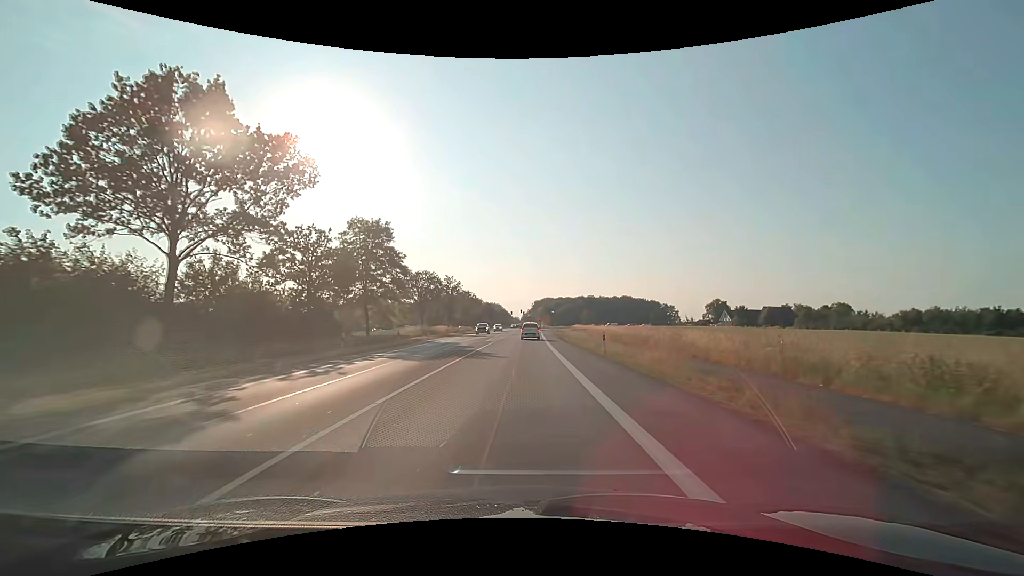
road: primary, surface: asphalt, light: Day
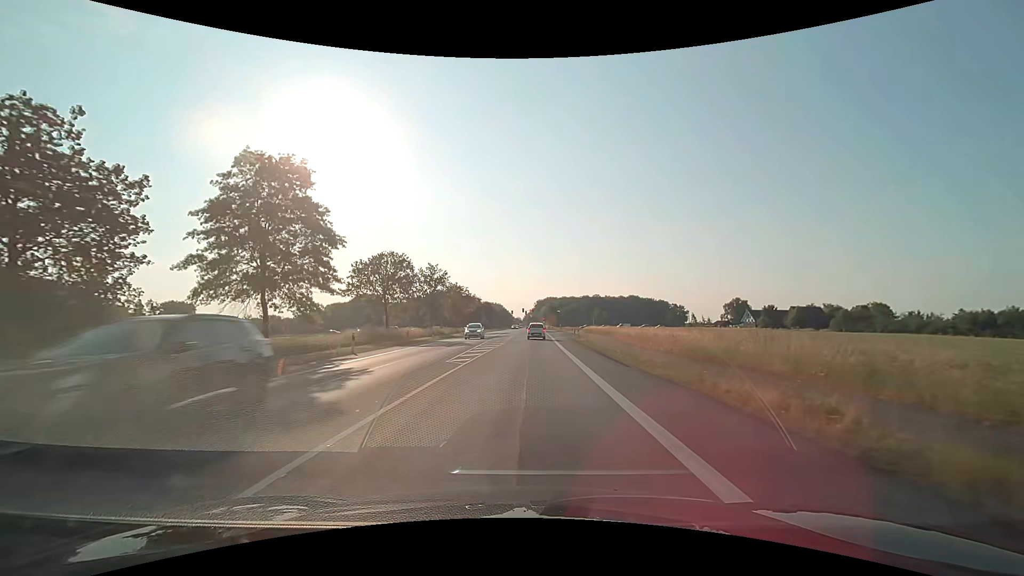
(-0.2, +21.4) m; -1°
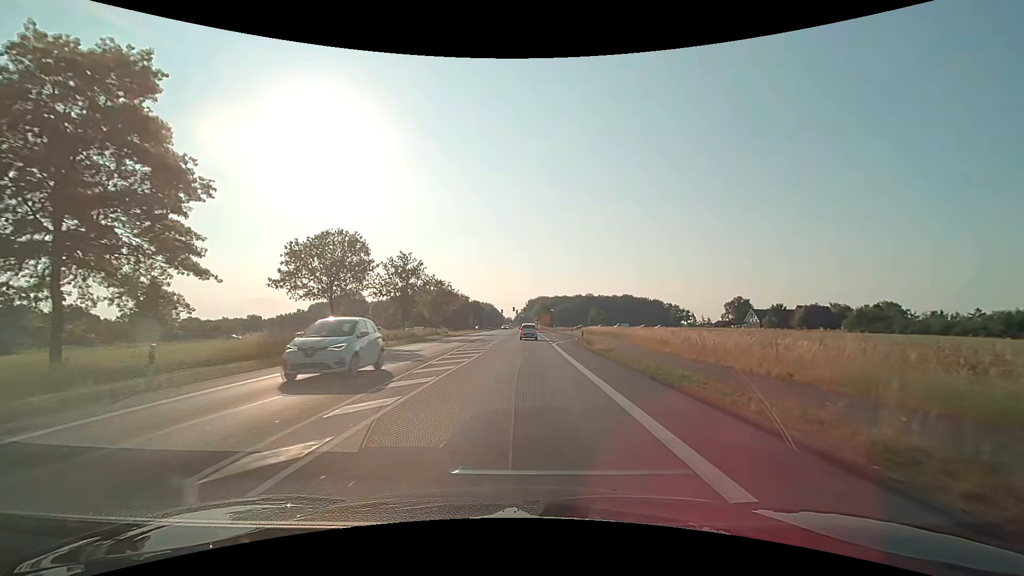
(+0.1, +13.5) m; +1°
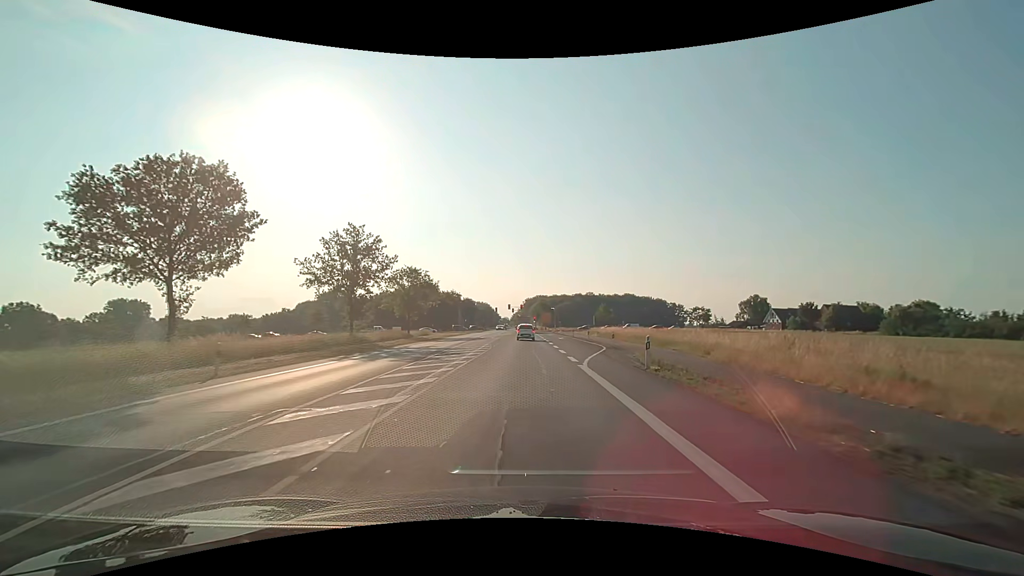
(+0.1, +19.6) m; 0°
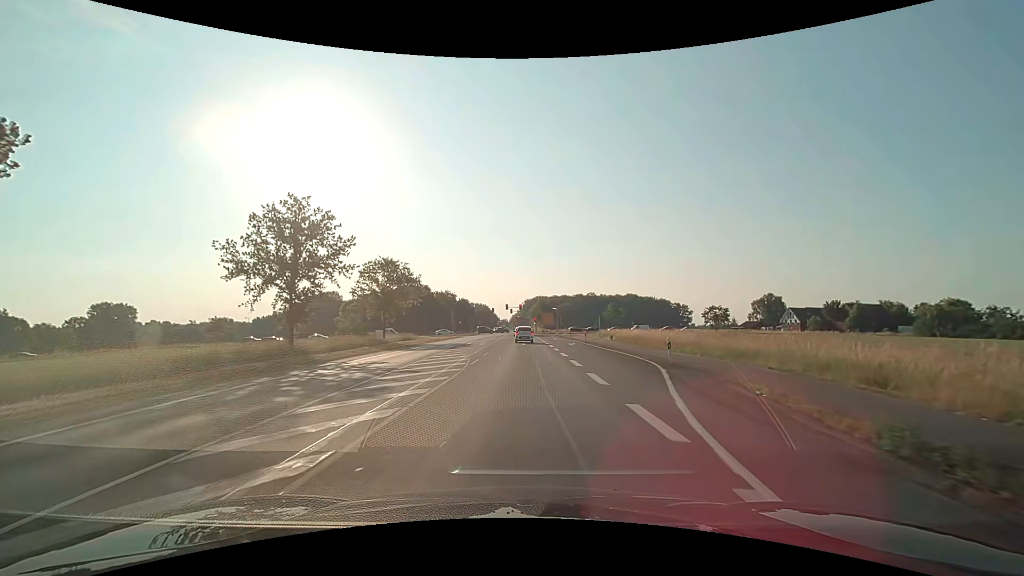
(+0.1, +12.7) m; +1°
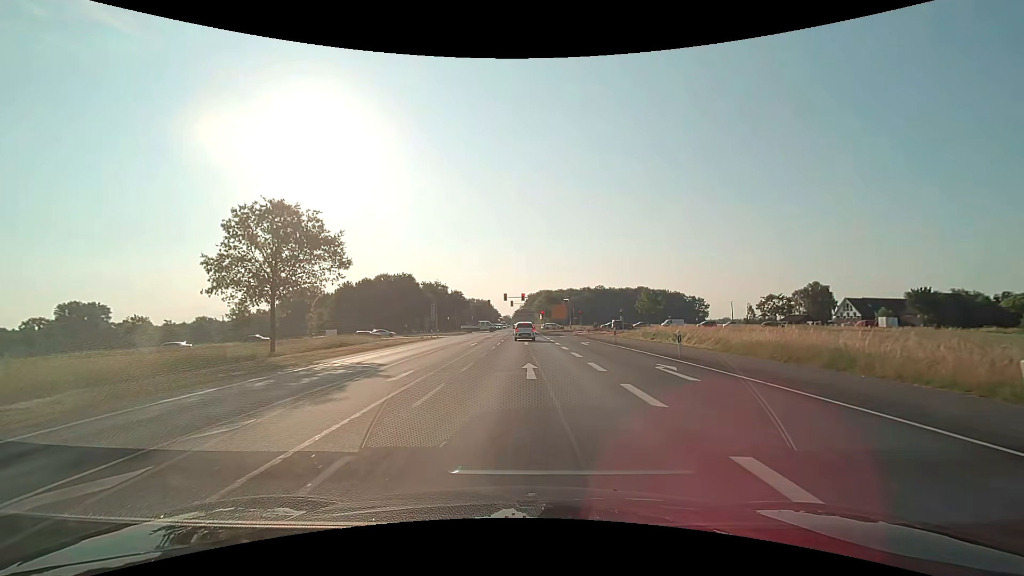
(-0.3, +27.9) m; -1°
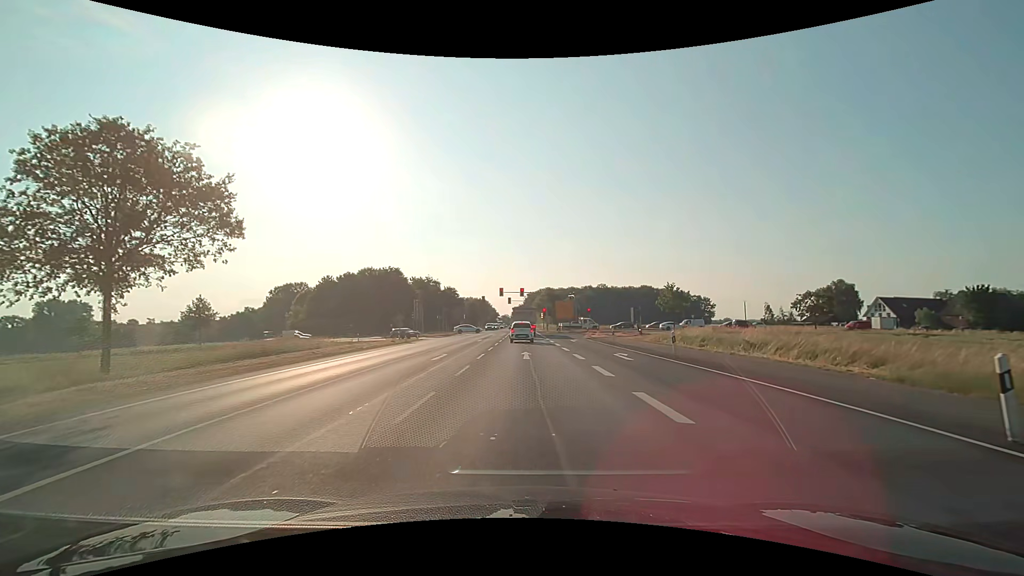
(0.0, +13.2) m; 0°
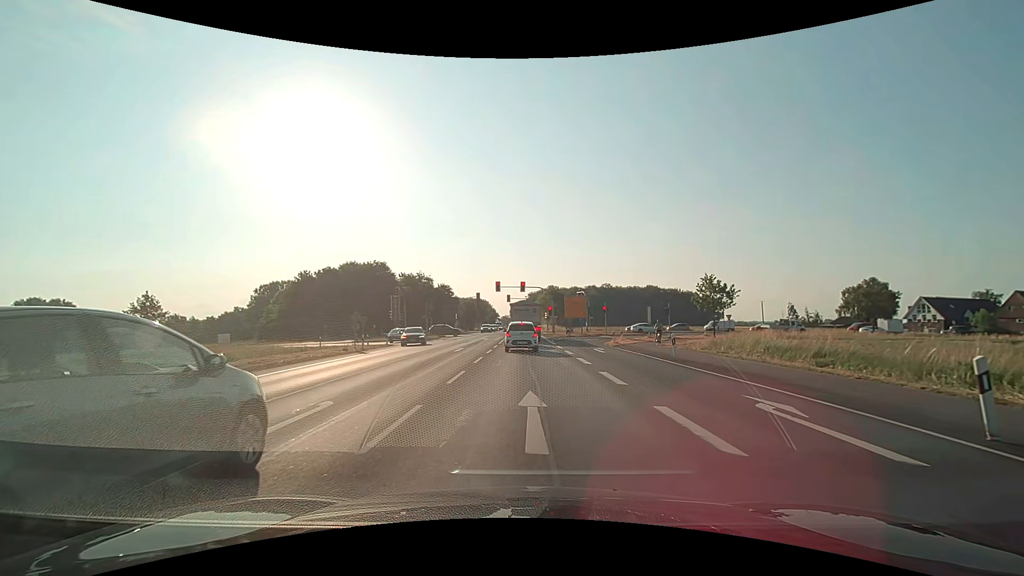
(0.0, +13.4) m; 0°
(0, +10) (0, +20) (0, +30) (0, +40) (0, +50) (0, +60) (0, +70) (0, +80) (0, +90) (0, +100) m
